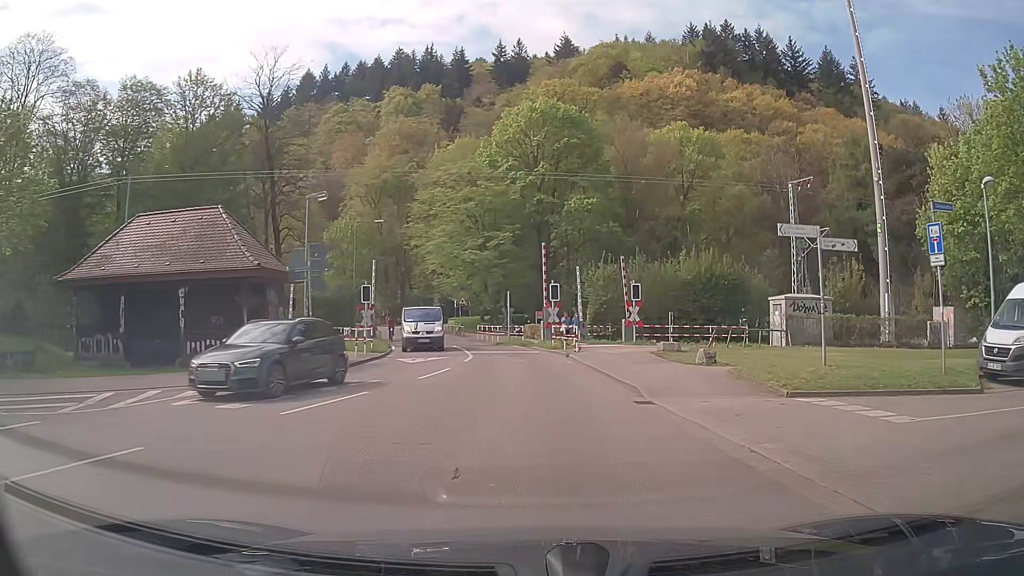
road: unclassified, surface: asphalt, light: Day
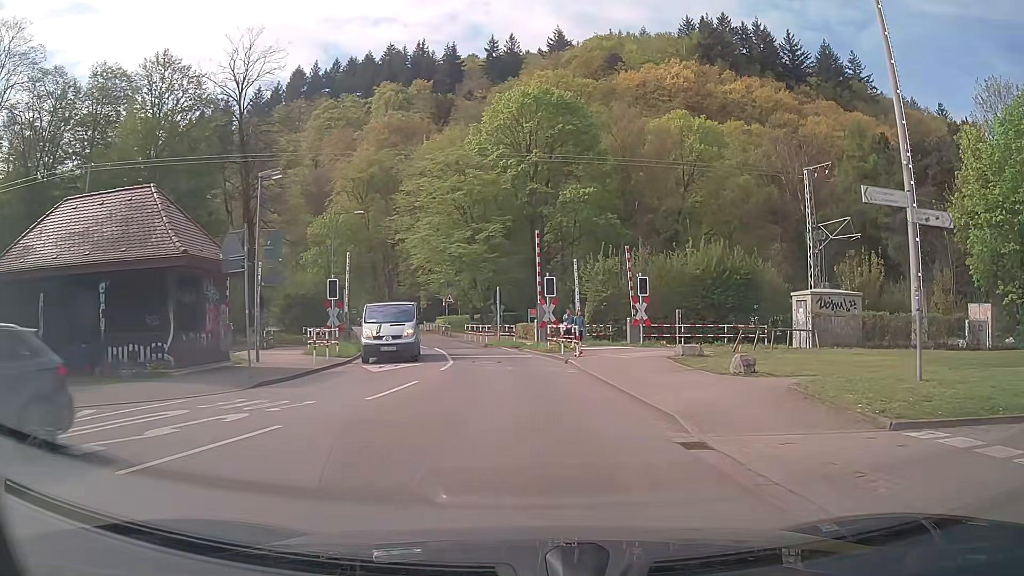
(0.0, +4.1) m; +1°
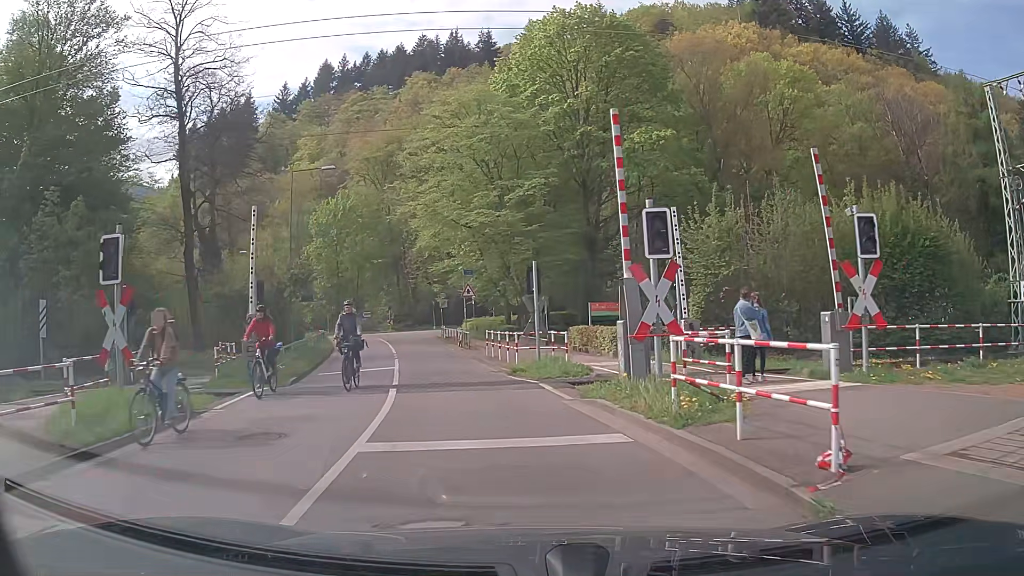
(-0.3, +16.9) m; -4°
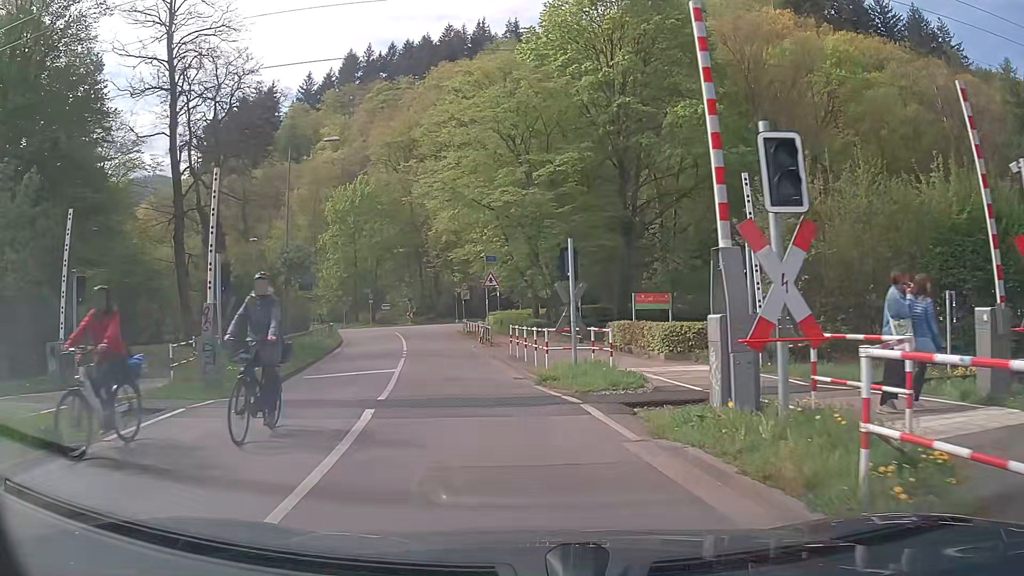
(-0.1, +4.3) m; -2°
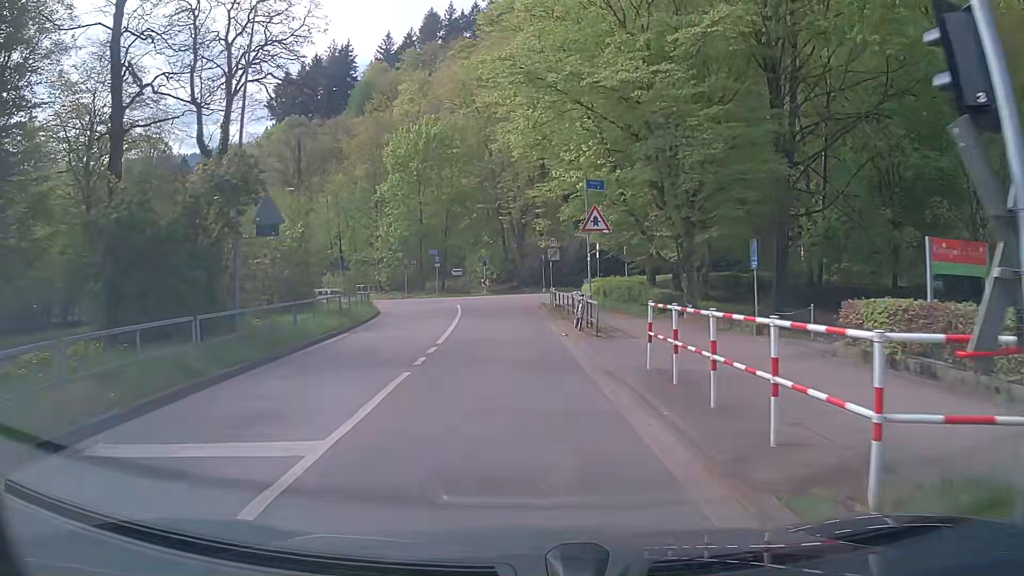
(-1.0, +12.8) m; -7°
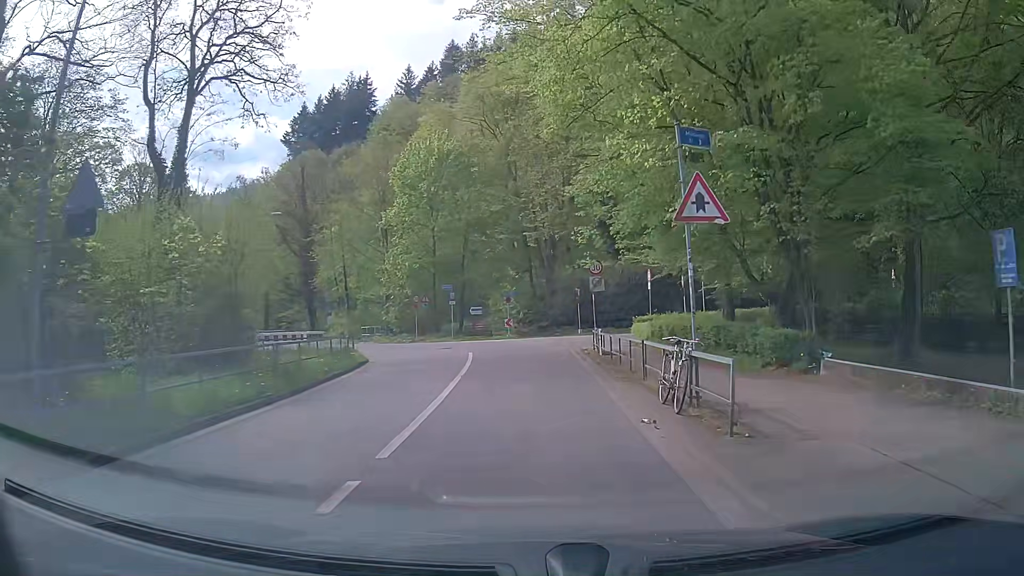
(-0.4, +8.7) m; -3°
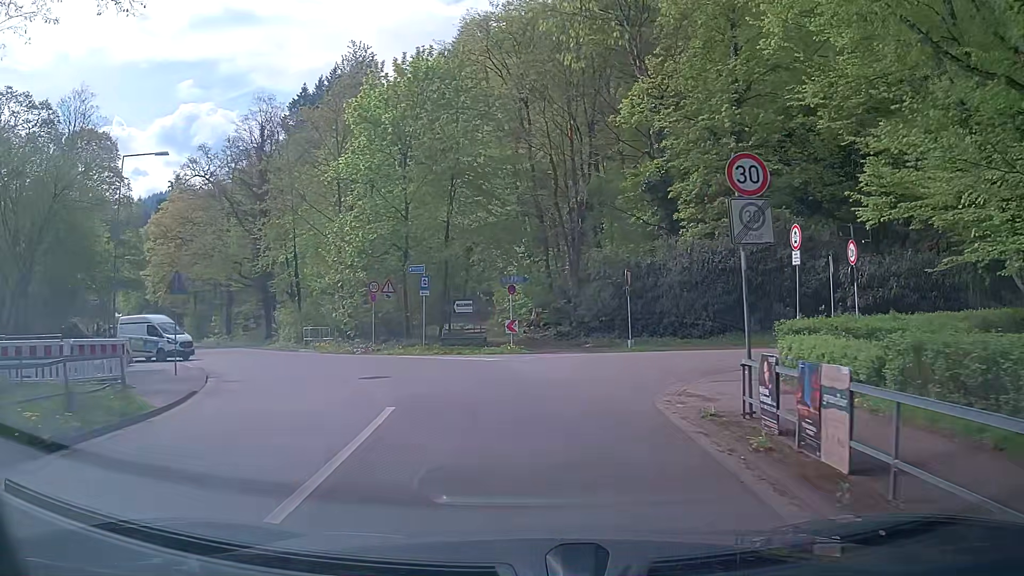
(-0.3, +17.0) m; -3°
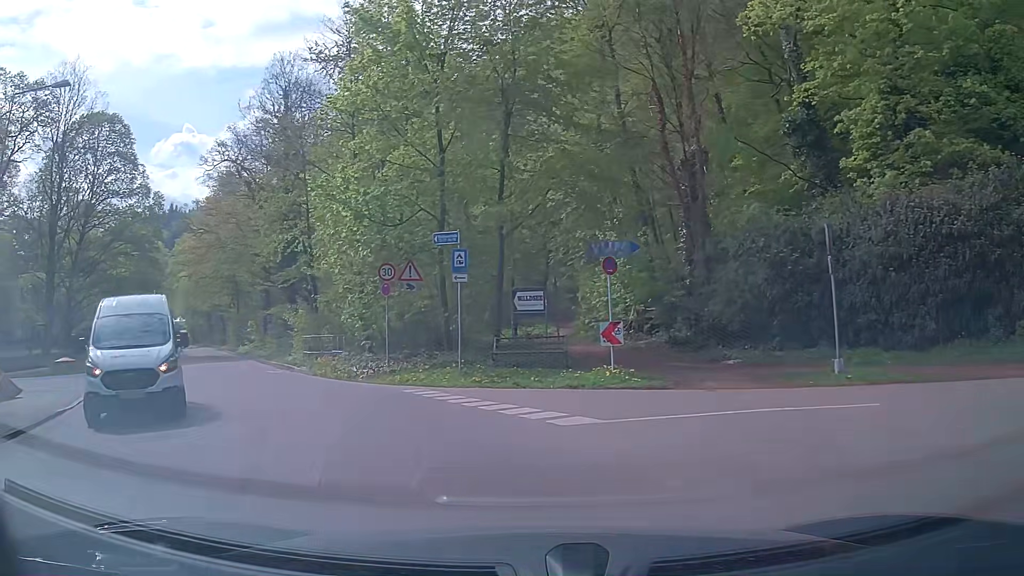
(-0.2, +12.3) m; -5°
